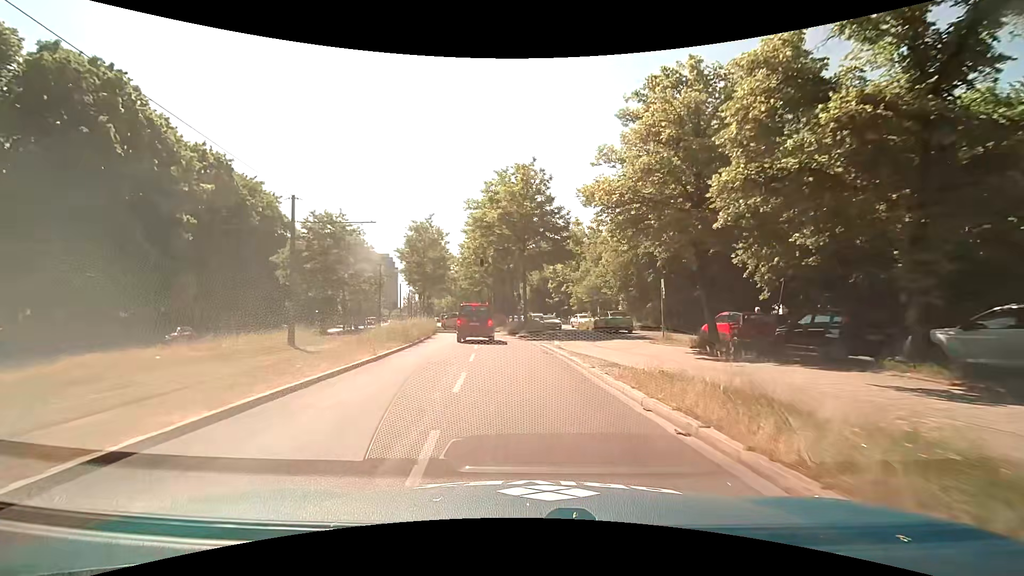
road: secondary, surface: asphalt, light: Day
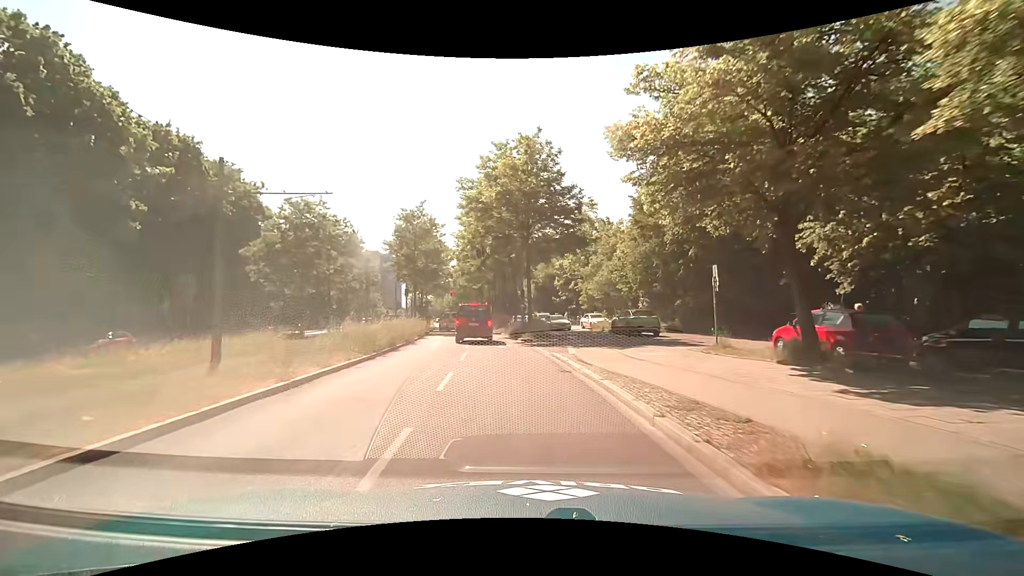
(0.0, +5.8) m; -1°
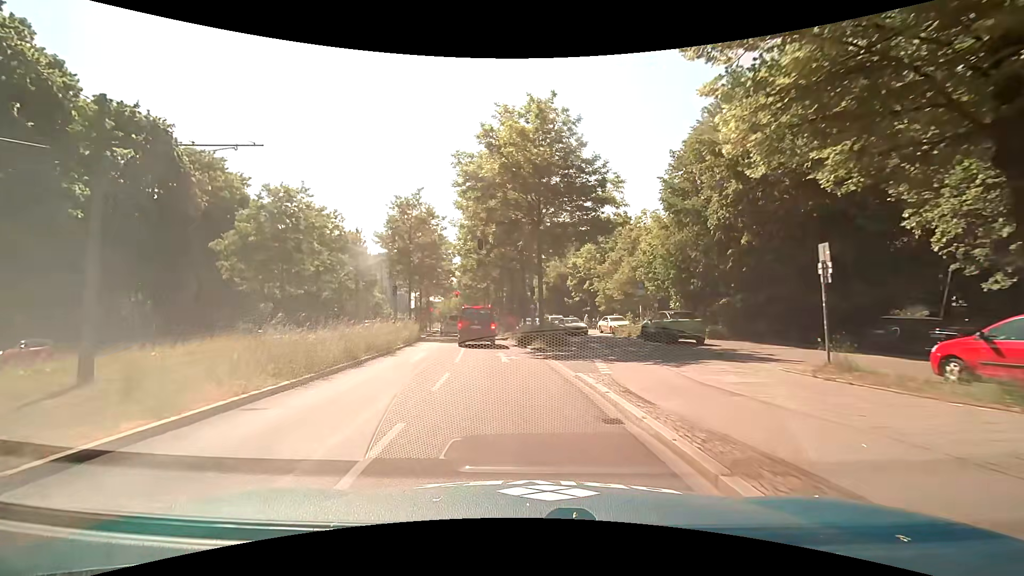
(0.0, +5.6) m; -1°
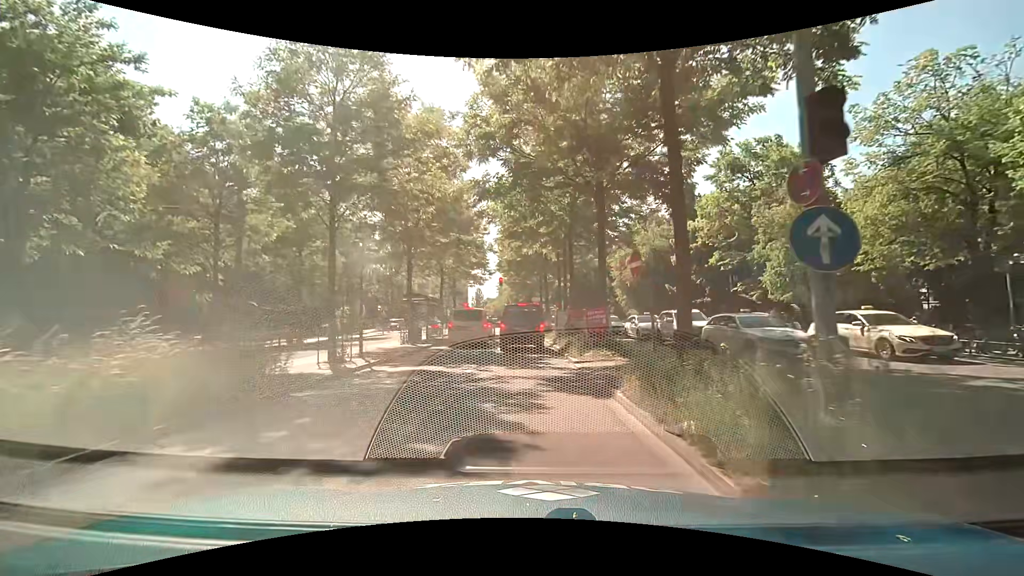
(-1.5, +24.7) m; -7°
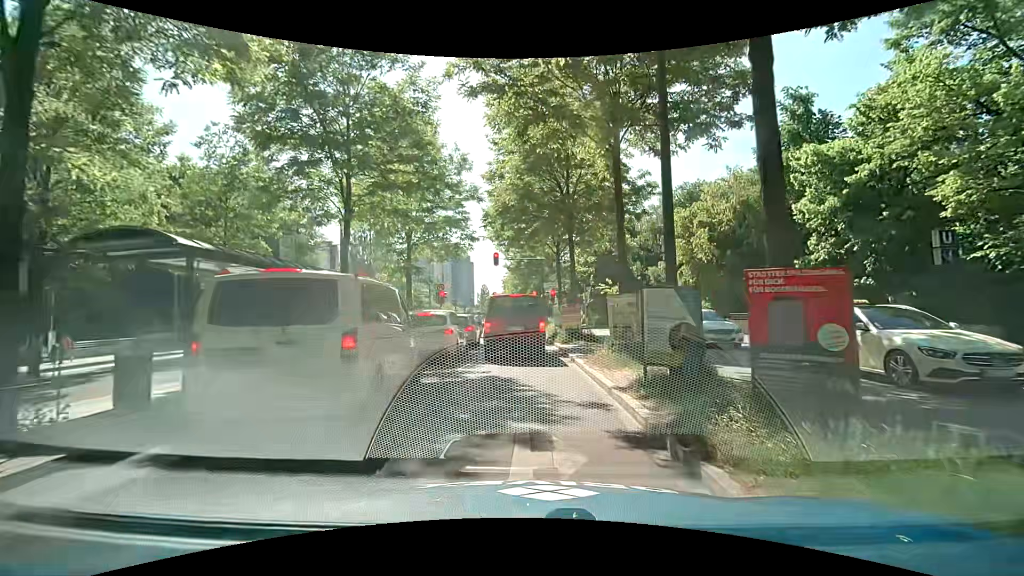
(-0.2, +19.2) m; -2°
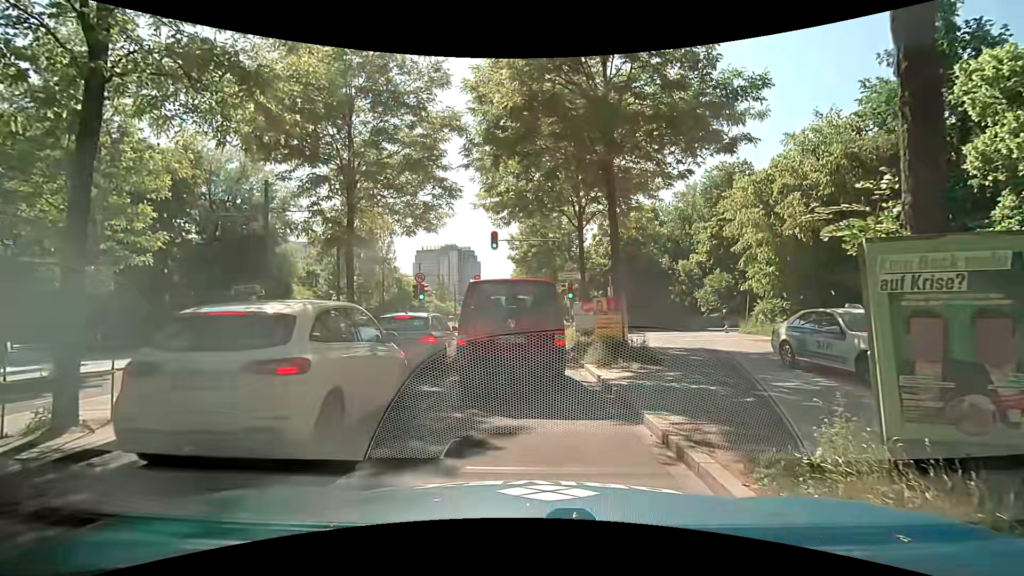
(+0.1, +9.1) m; -1°
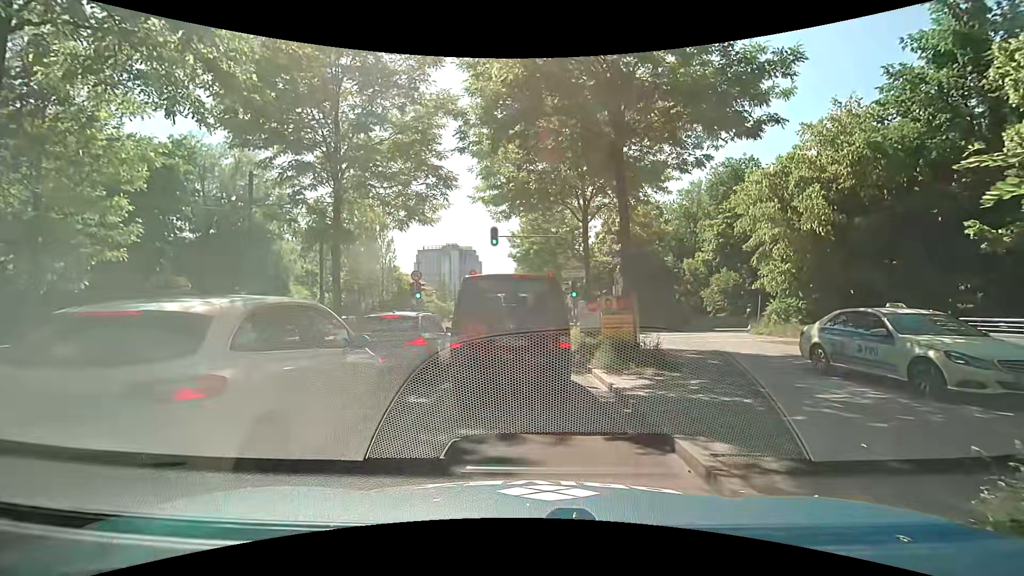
(0.0, +1.2) m; +1°
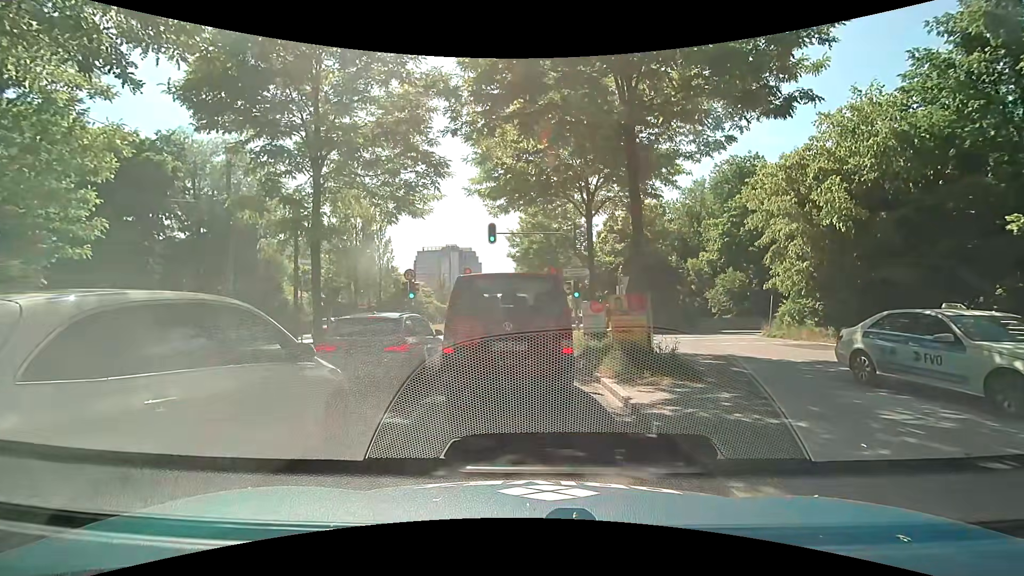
(0.0, +1.3) m; +2°
(0, +10) (-1, +20) (-1, +30) (-1, +40) (-2, +50) (-2, +60) (-3, +70) (-3, +80) (-4, +90) (-4, +100) m
